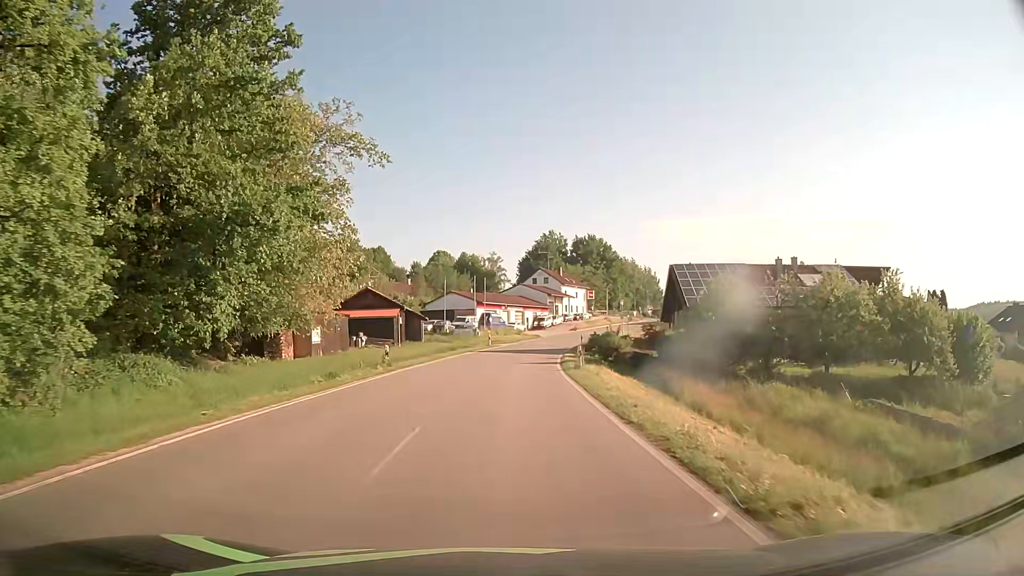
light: Day
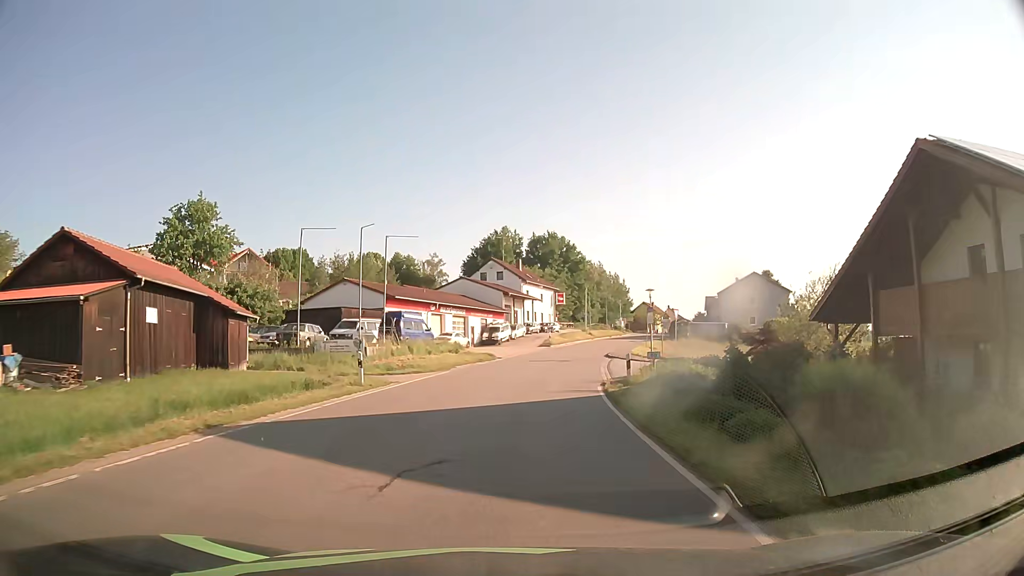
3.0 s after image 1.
(+1.0, +37.7) m; +4°
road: tertiary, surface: asphalt
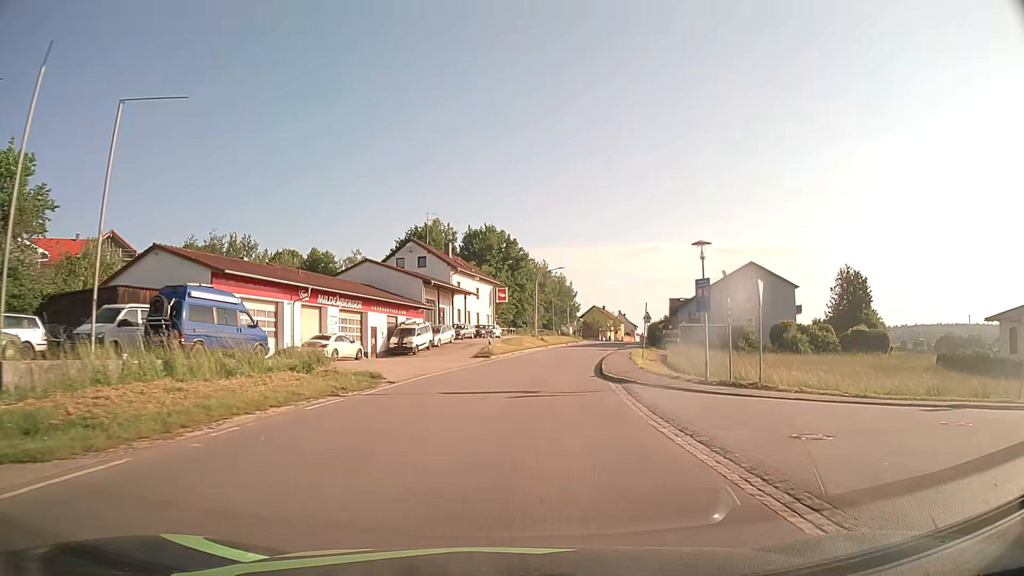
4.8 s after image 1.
(+1.1, +22.5) m; +5°
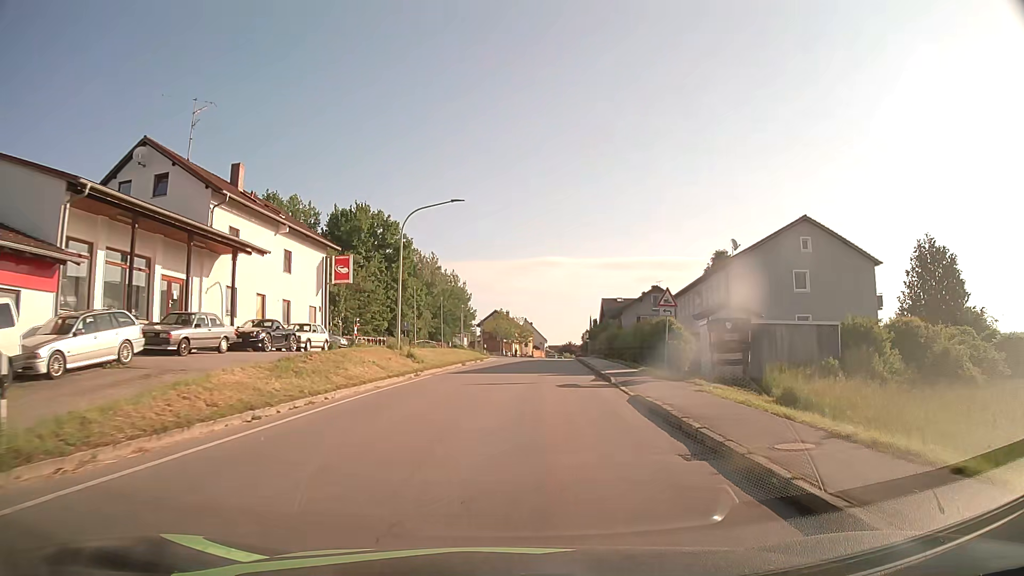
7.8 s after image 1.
(+2.7, +37.2) m; +9°
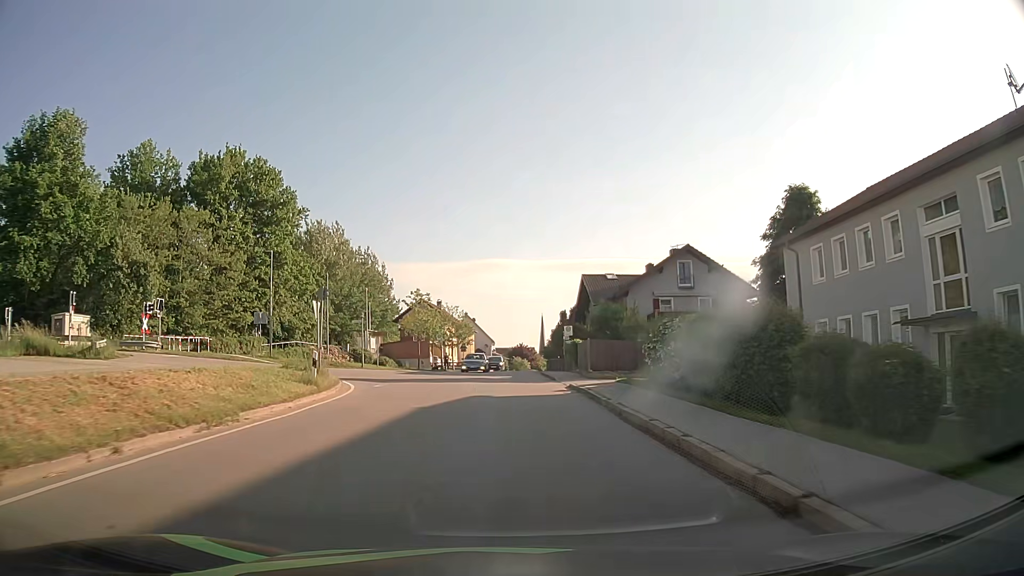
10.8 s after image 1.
(+2.0, +37.3) m; +5°
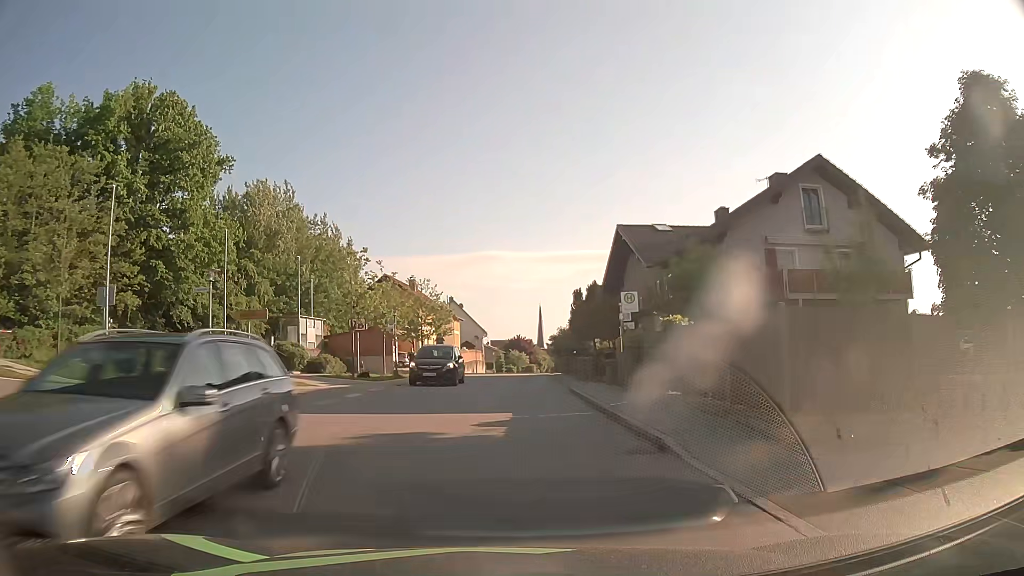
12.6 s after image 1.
(+0.1, +22.8) m; 0°
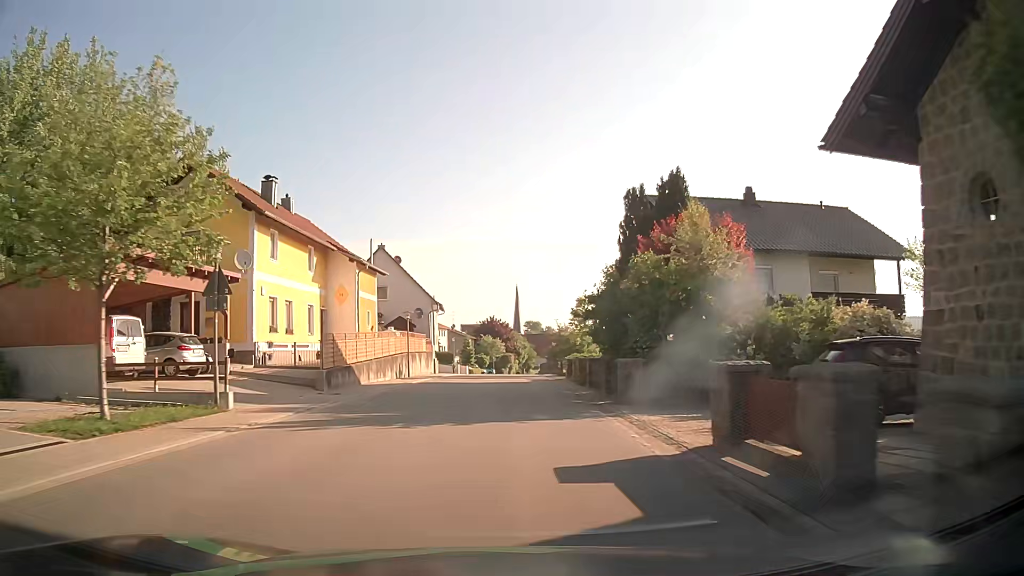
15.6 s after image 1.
(+0.4, +38.5) m; +2°
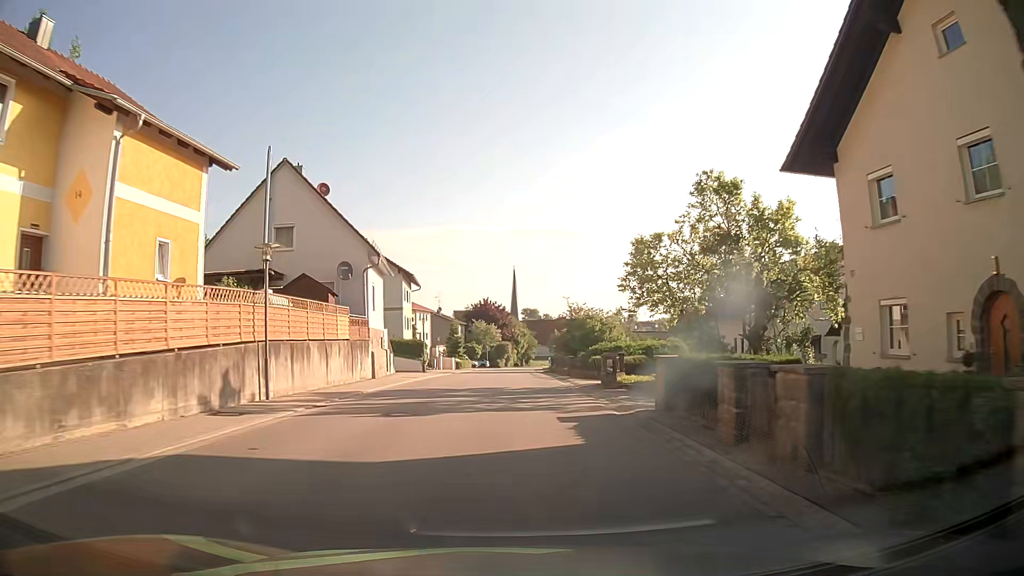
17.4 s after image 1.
(+0.1, +23.4) m; 0°
(0, +10) (0, +20) (0, +30) (0, +40) (+1, +50) (+1, +60) (+1, +70) (+2, +80) (+2, +90) (+3, +100) m
